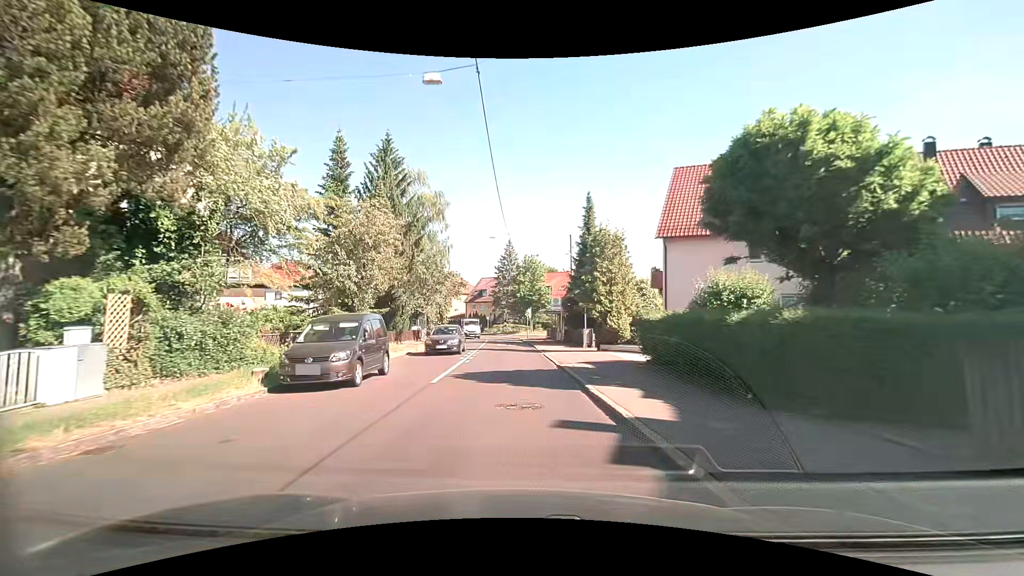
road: tertiary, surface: asphalt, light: Day
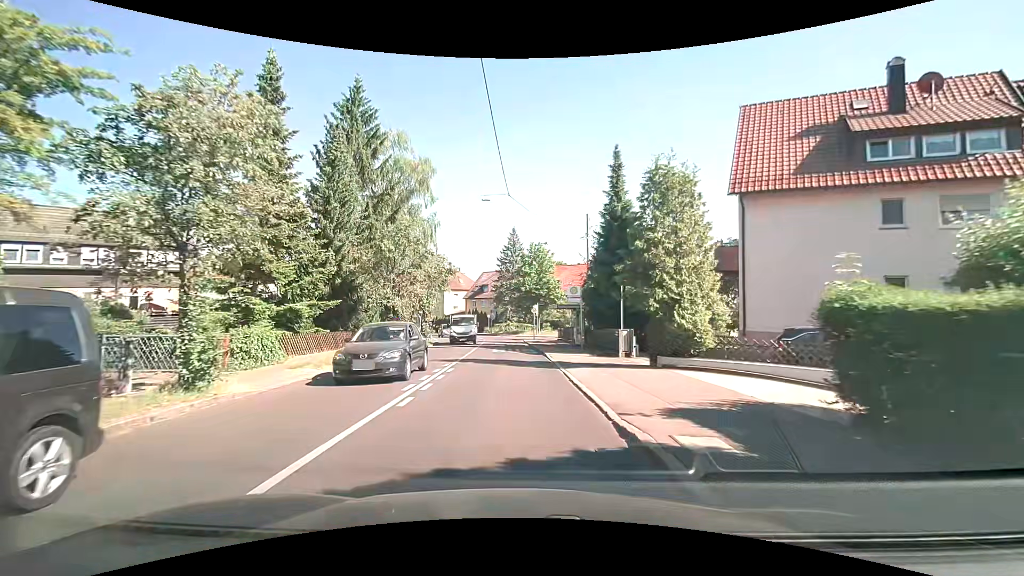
(0.0, +10.3) m; 0°
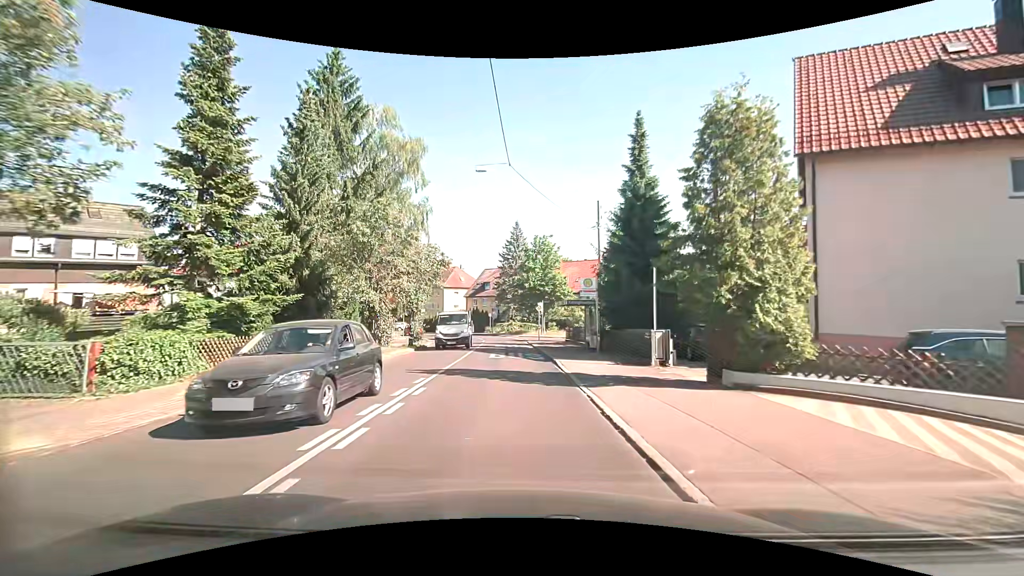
(-0.1, +4.8) m; -1°
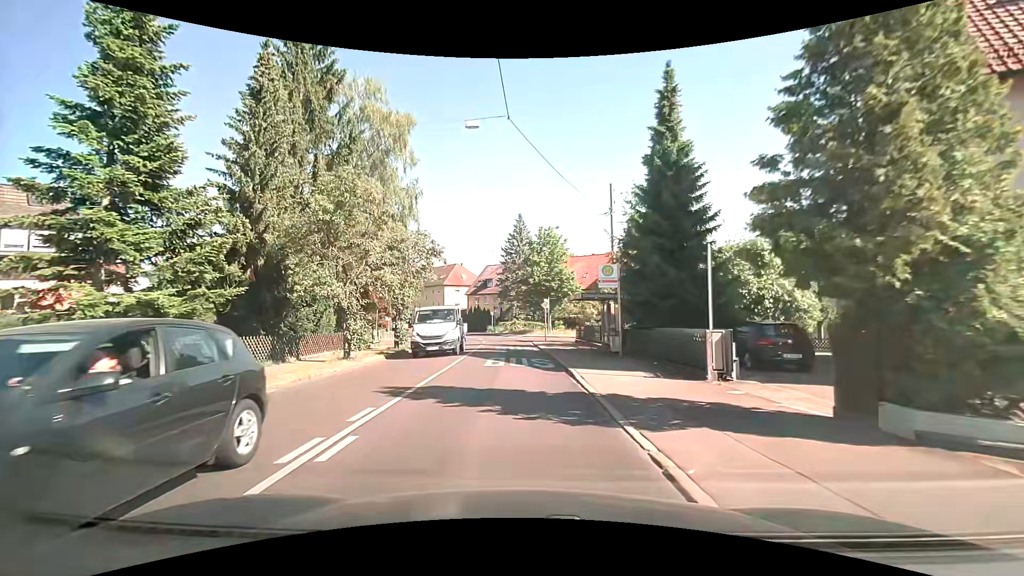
(0.0, +4.5) m; -1°
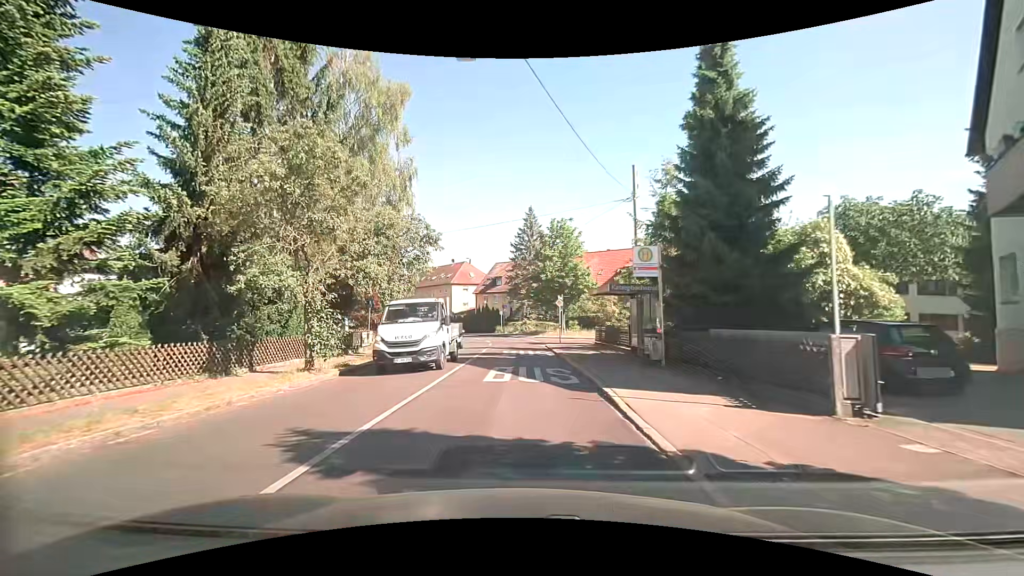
(0.0, +4.2) m; 0°
